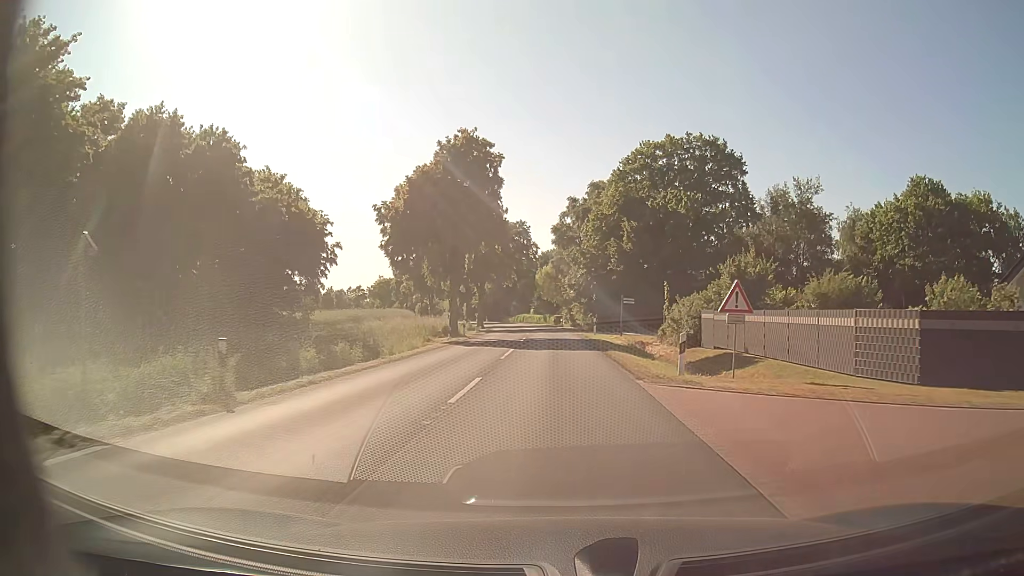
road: secondary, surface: asphalt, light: Day
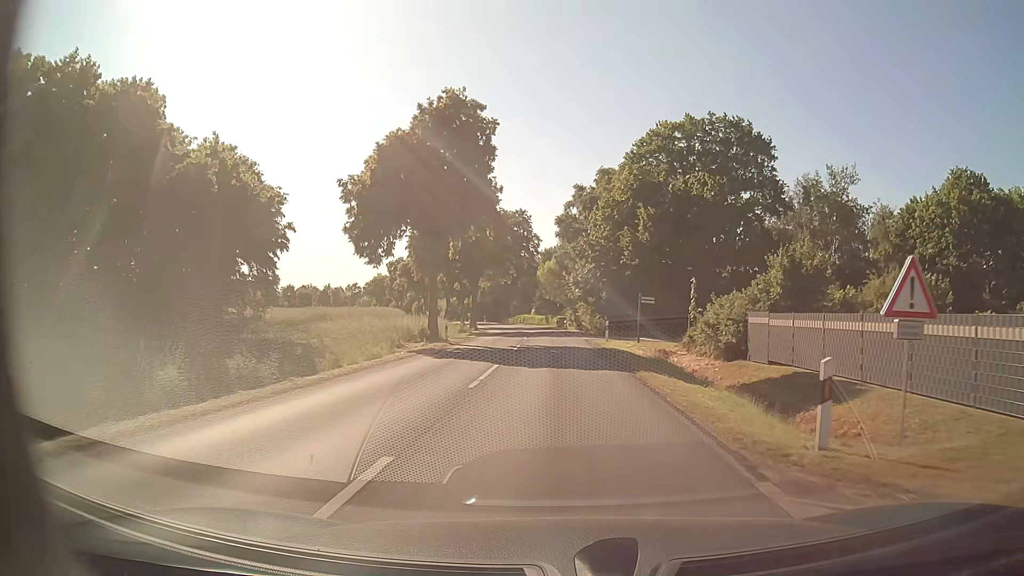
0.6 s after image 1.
(0.0, +7.9) m; 0°
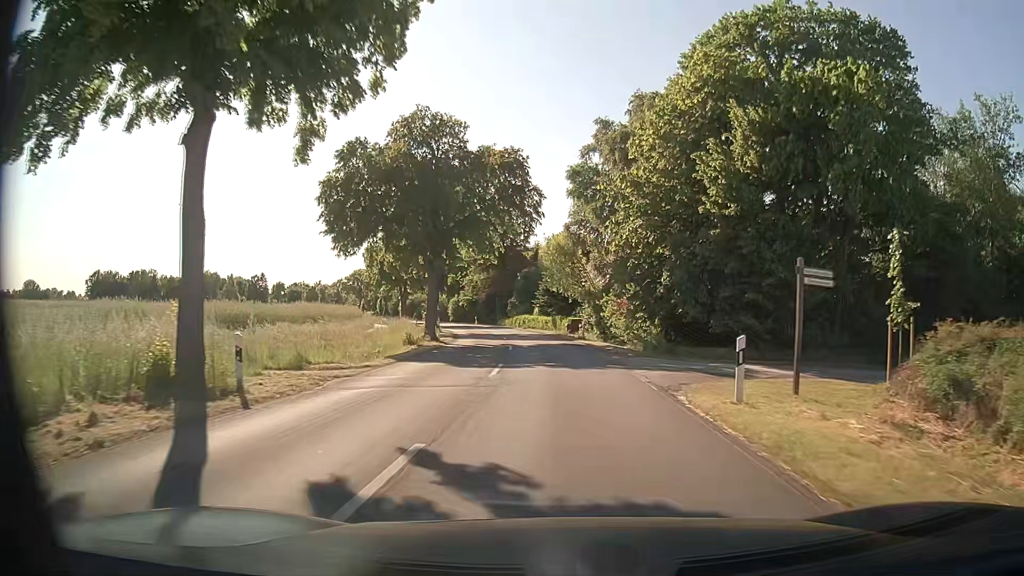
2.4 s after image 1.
(-0.1, +23.9) m; -1°
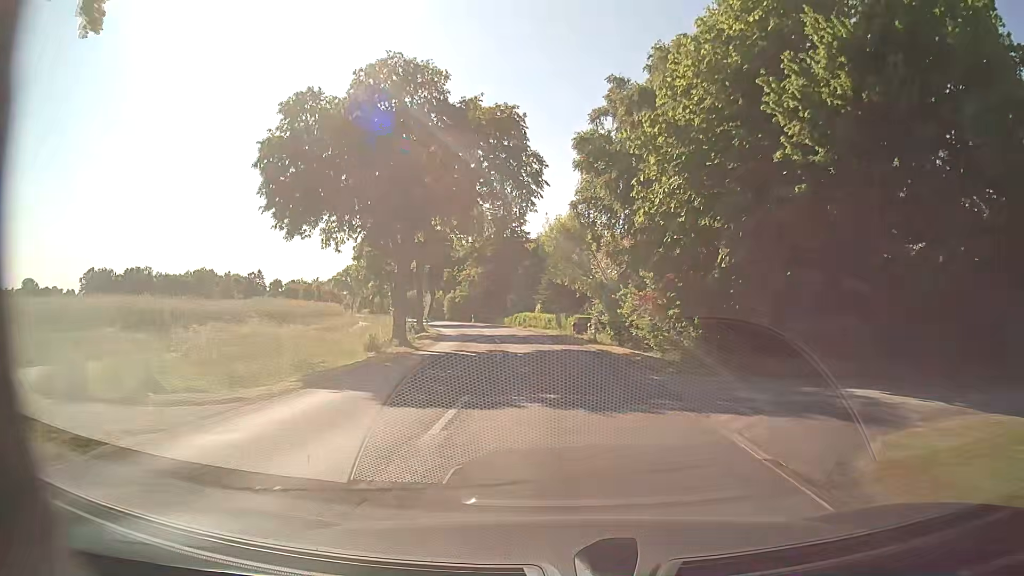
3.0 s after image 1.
(0.0, +8.0) m; 0°
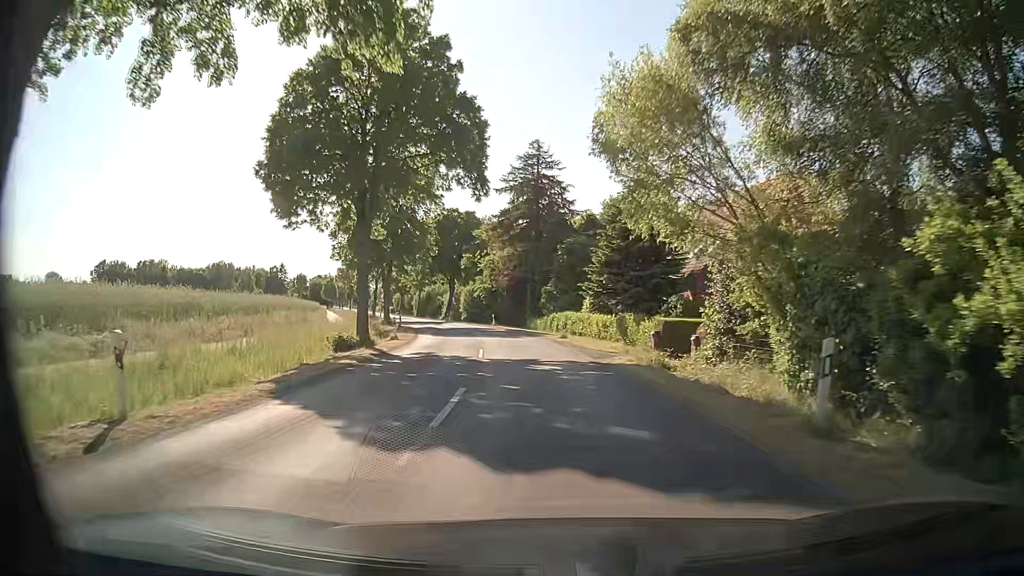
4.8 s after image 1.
(-0.7, +23.9) m; -4°
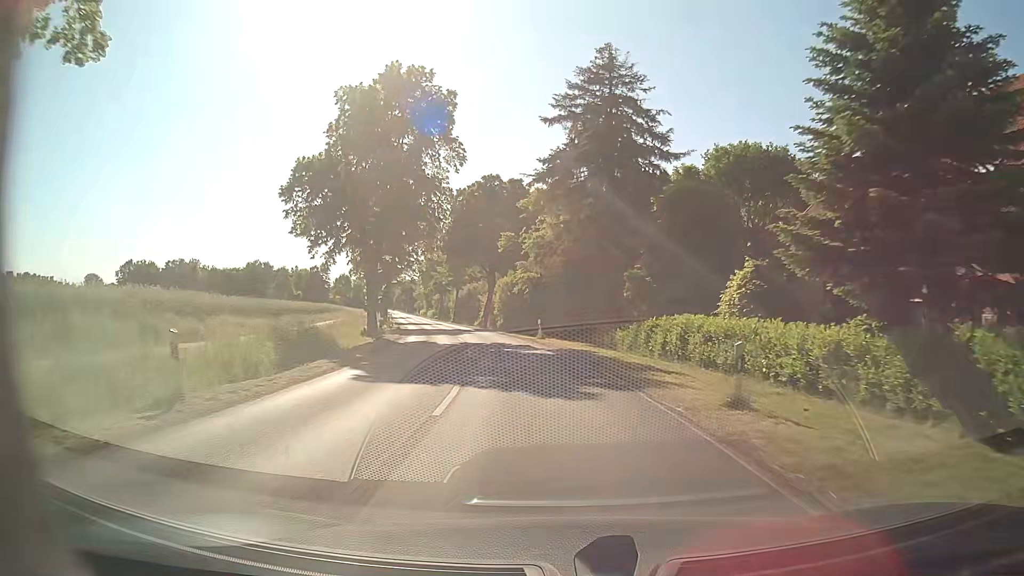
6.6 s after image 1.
(-0.9, +23.9) m; -5°
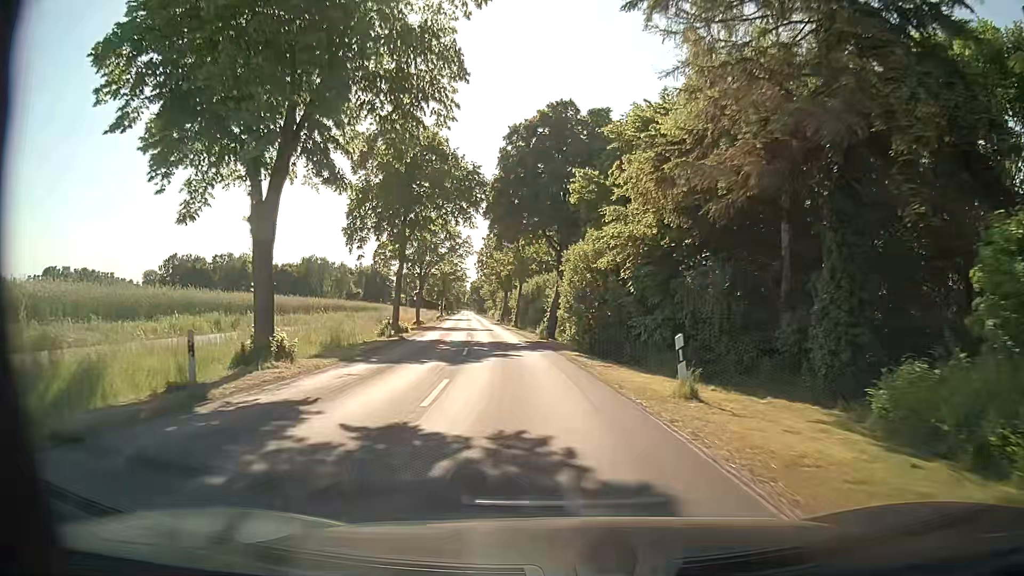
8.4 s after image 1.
(-1.5, +23.8) m; -7°
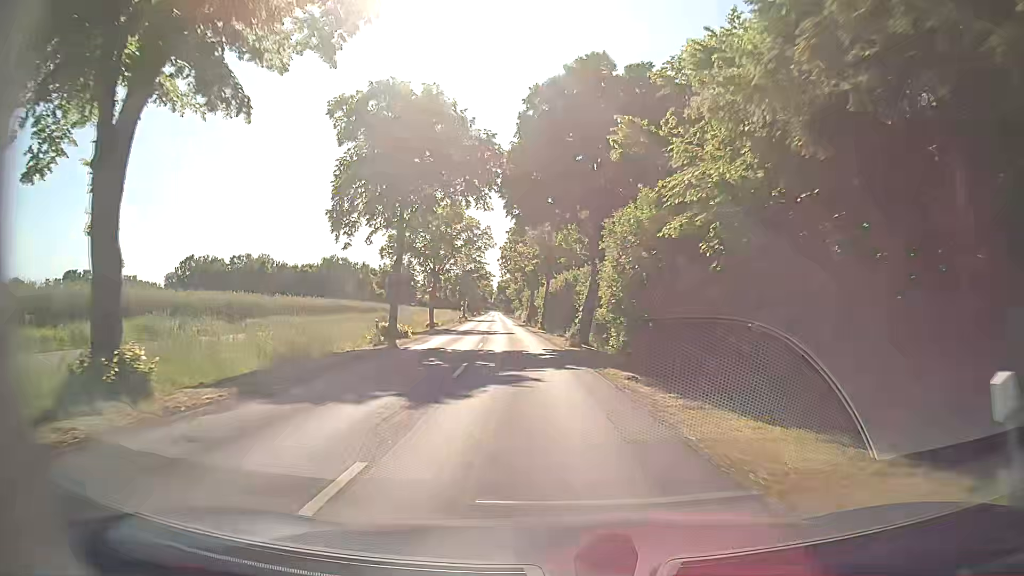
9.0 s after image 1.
(-0.1, +7.9) m; -3°
(0, +10) (-1, +20) (-2, +30) (-3, +40) (-3, +50) (-4, +60) (-5, +70) (-6, +80) (-7, +90) (-8, +100) m
